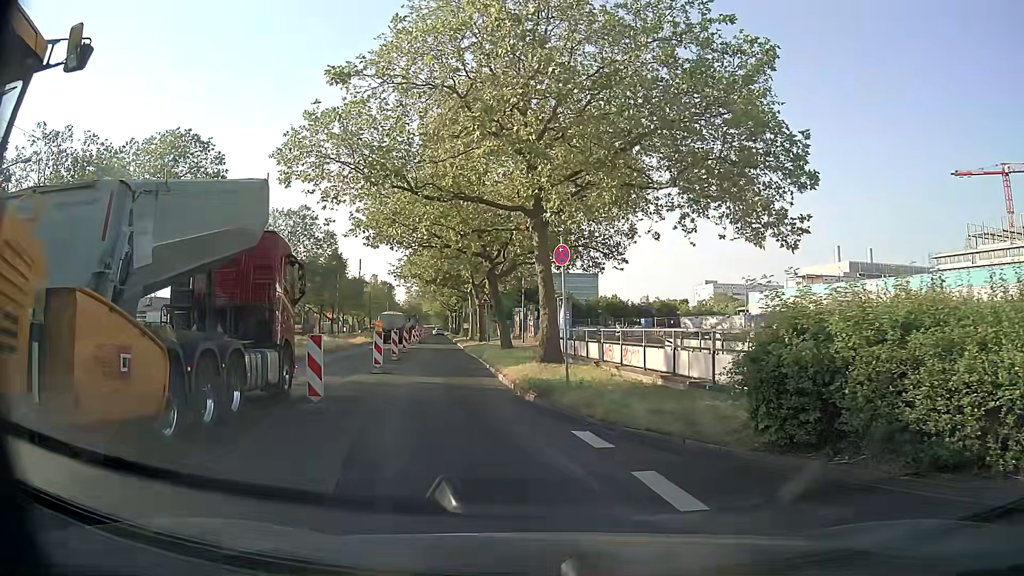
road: secondary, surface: asphalt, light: Day
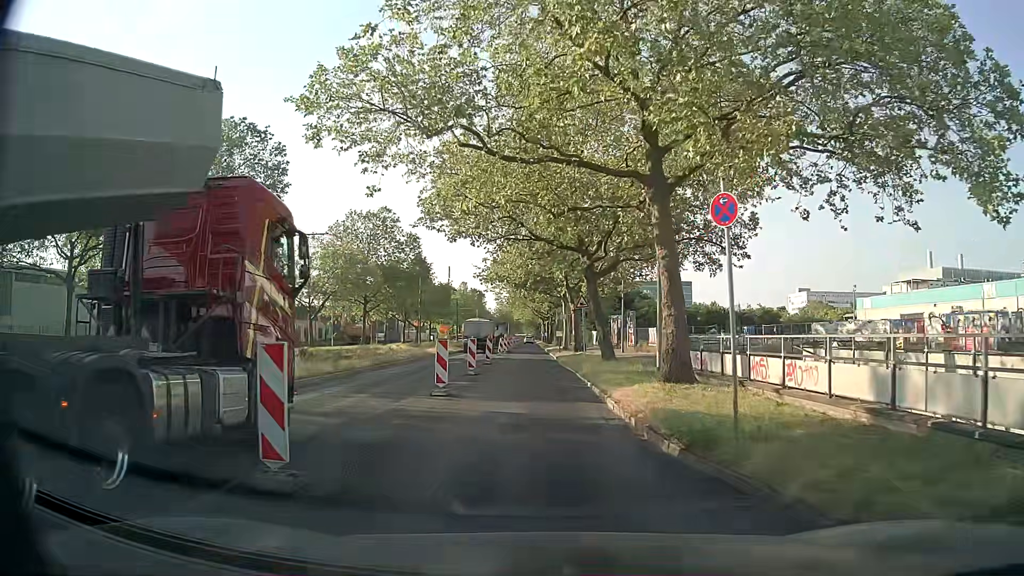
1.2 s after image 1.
(-0.5, +5.9) m; -8°
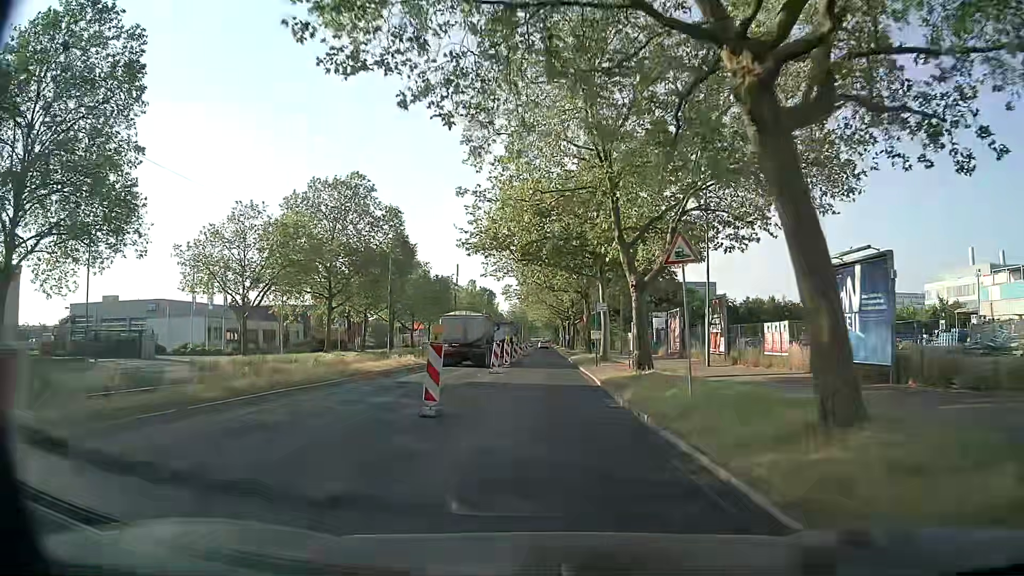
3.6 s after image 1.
(-0.4, +22.9) m; -1°
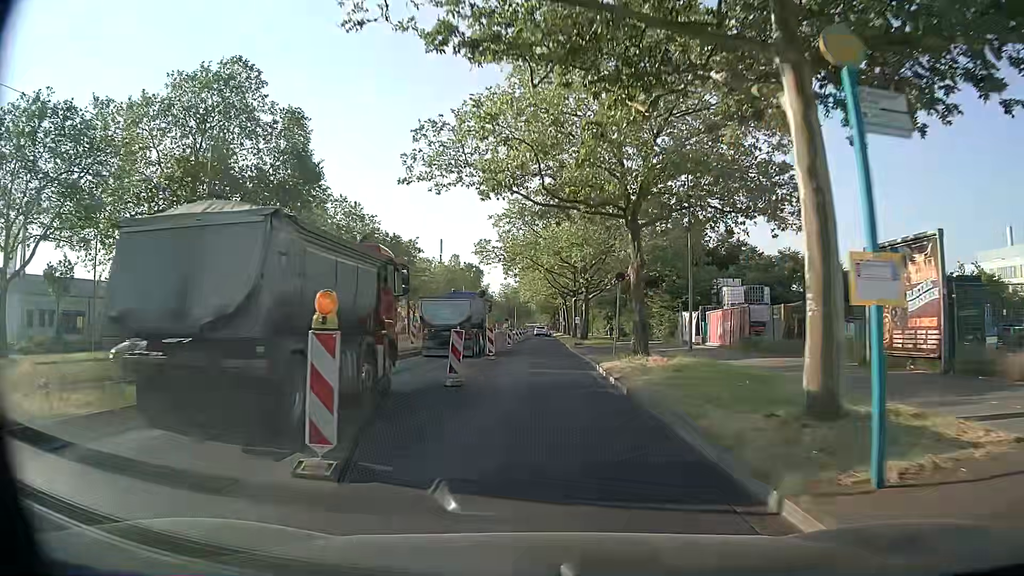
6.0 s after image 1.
(-0.1, +29.2) m; 0°
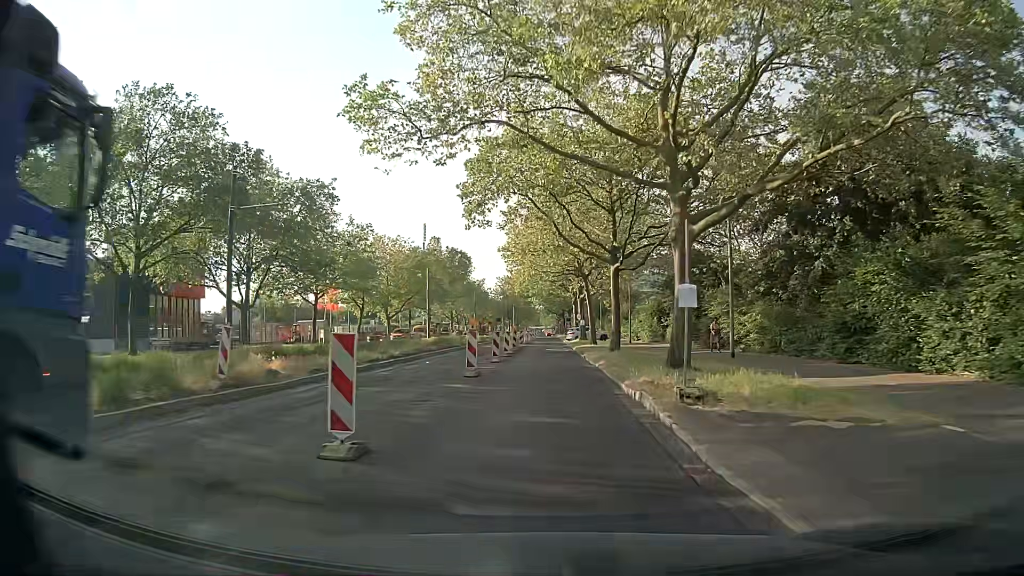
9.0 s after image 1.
(+0.1, +35.6) m; 0°
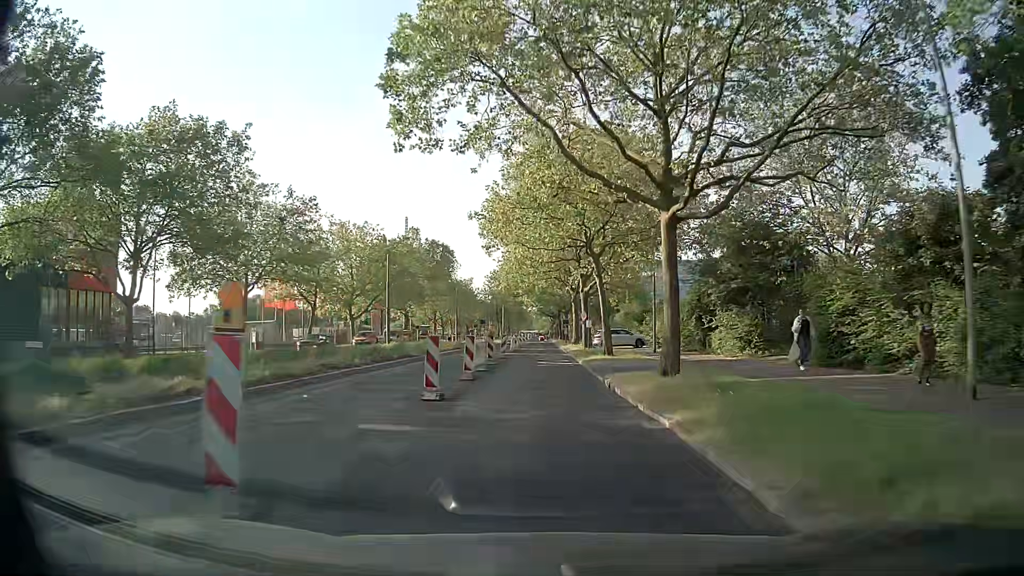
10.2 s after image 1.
(0.0, +14.8) m; 0°
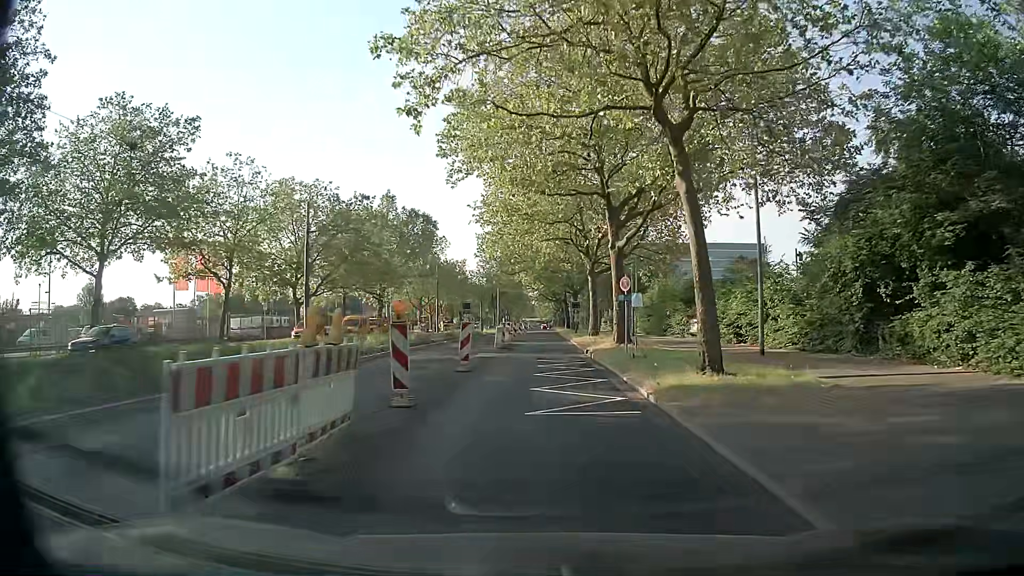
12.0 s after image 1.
(0.0, +18.6) m; +2°
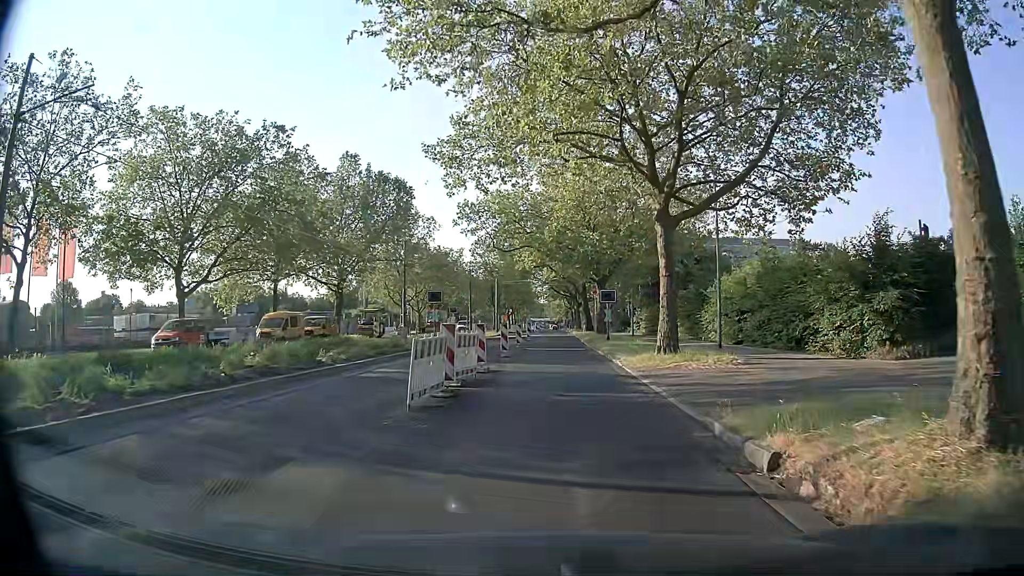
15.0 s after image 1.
(-0.9, +22.2) m; -2°
